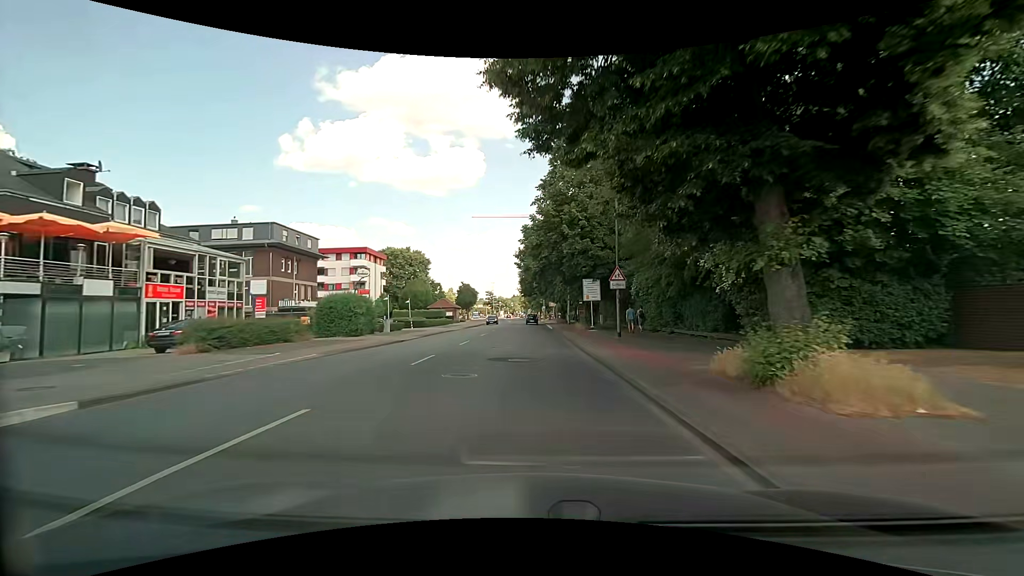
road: secondary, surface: asphalt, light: Day
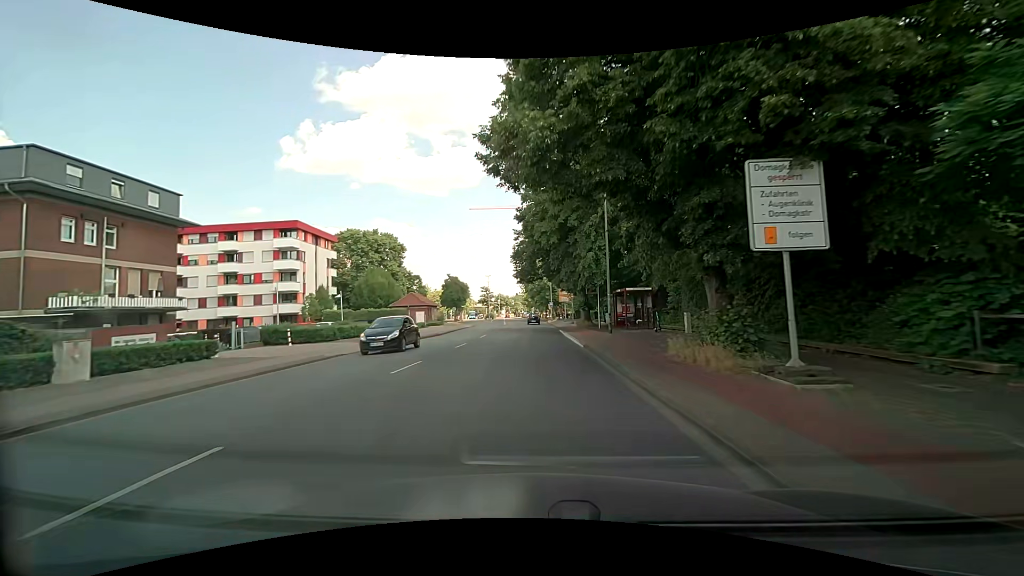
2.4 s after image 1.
(-0.1, +29.0) m; -1°
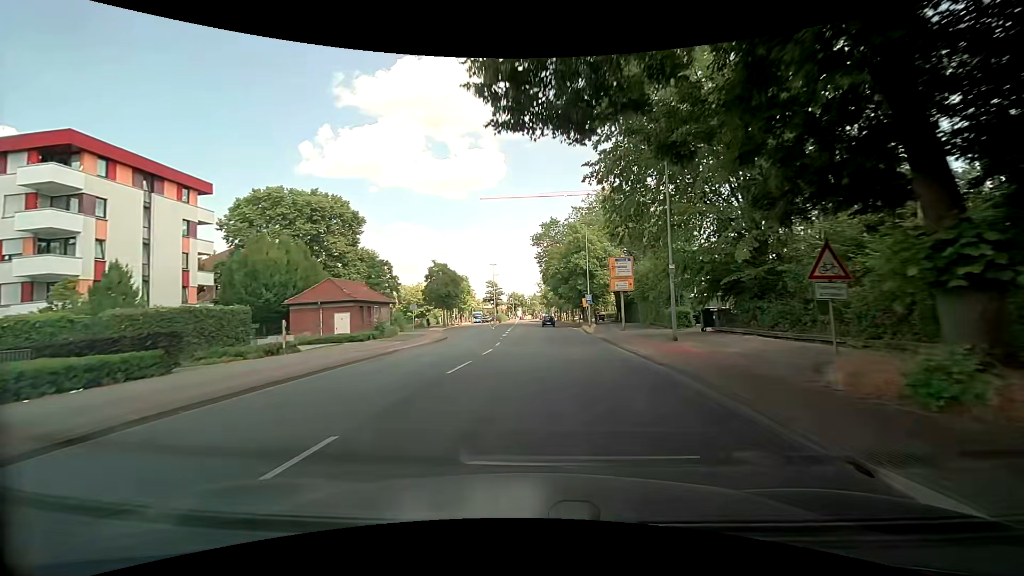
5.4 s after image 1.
(-0.5, +35.6) m; -2°
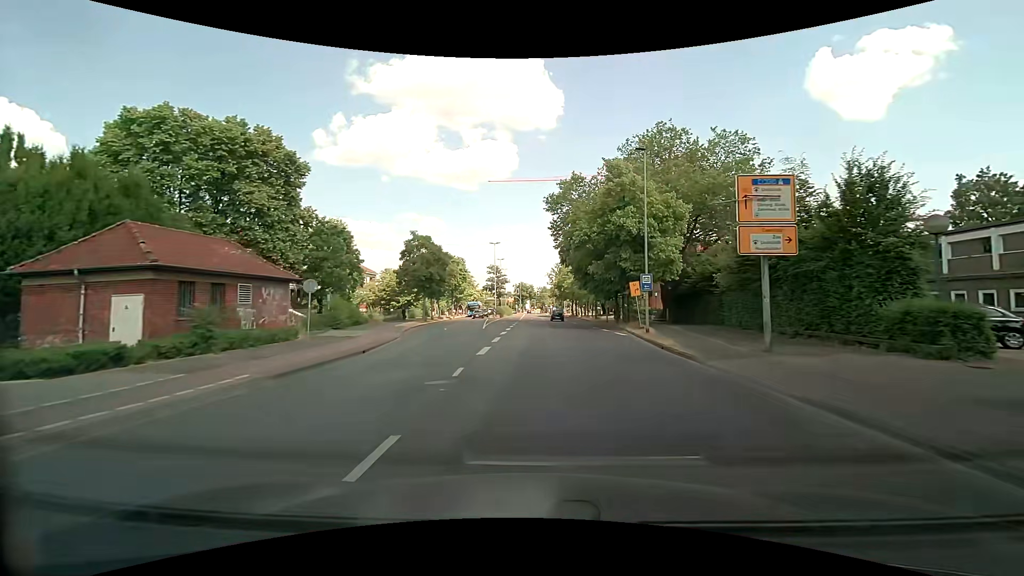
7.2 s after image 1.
(-0.3, +21.4) m; -2°
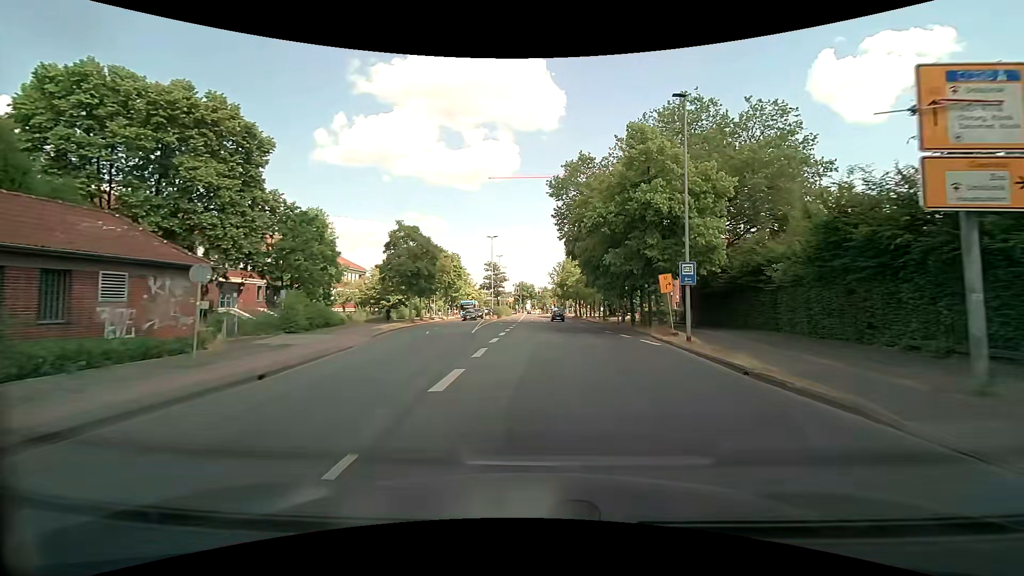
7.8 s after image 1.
(+0.1, +7.2) m; 0°
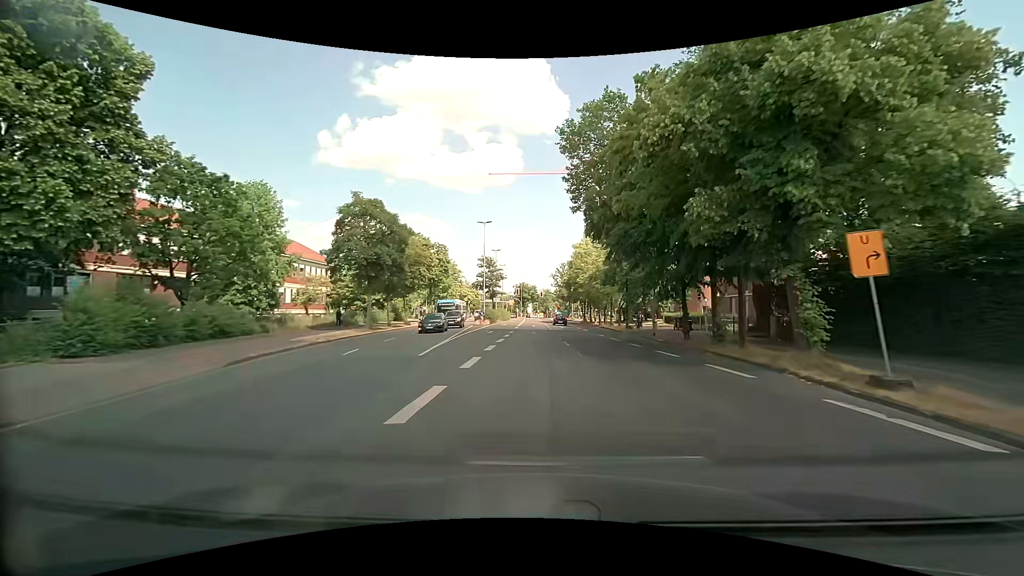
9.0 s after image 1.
(+0.1, +14.5) m; 0°
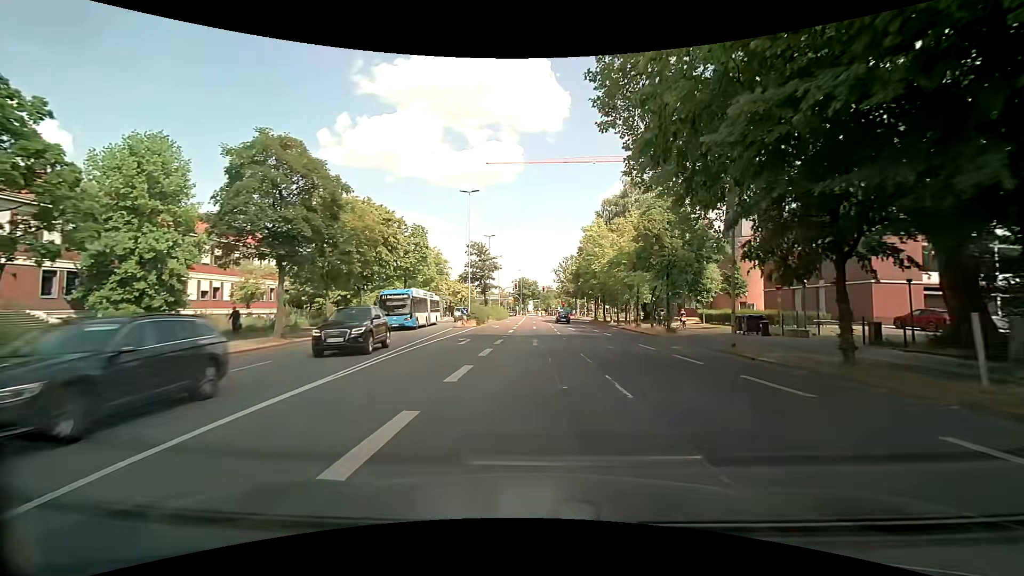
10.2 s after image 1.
(0.0, +14.3) m; -1°
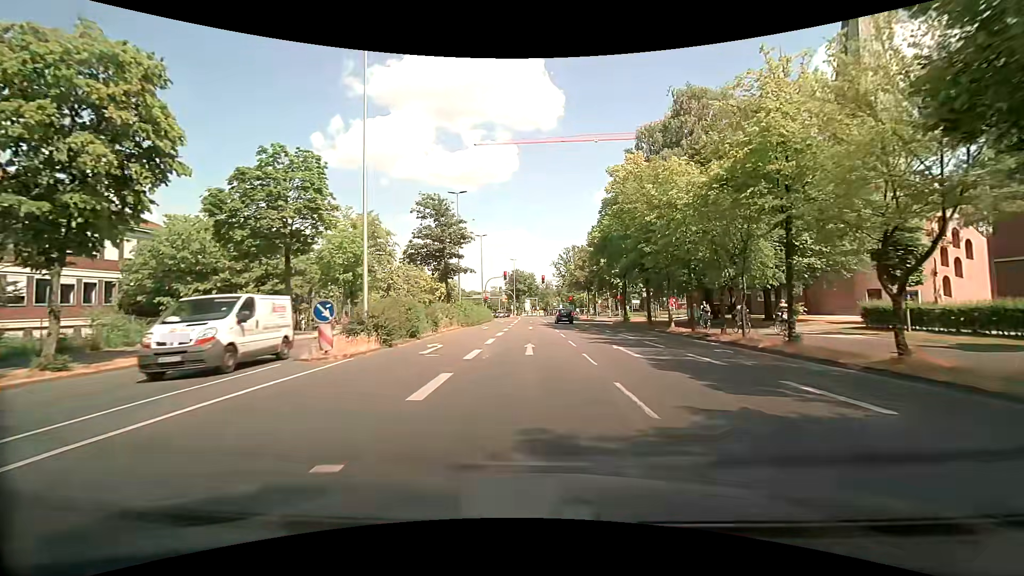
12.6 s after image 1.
(+0.3, +26.4) m; +1°
